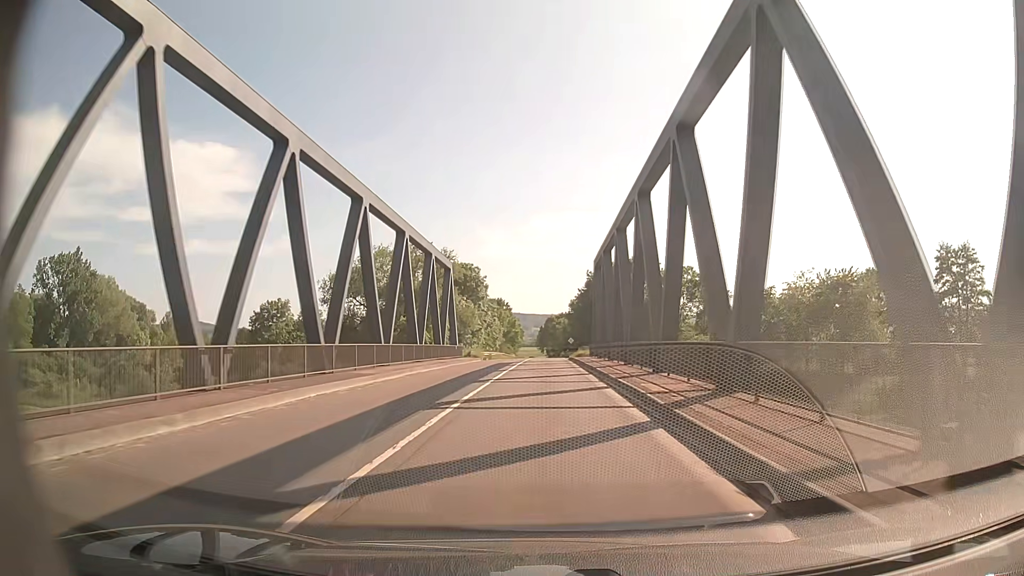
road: secondary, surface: asphalt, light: Day
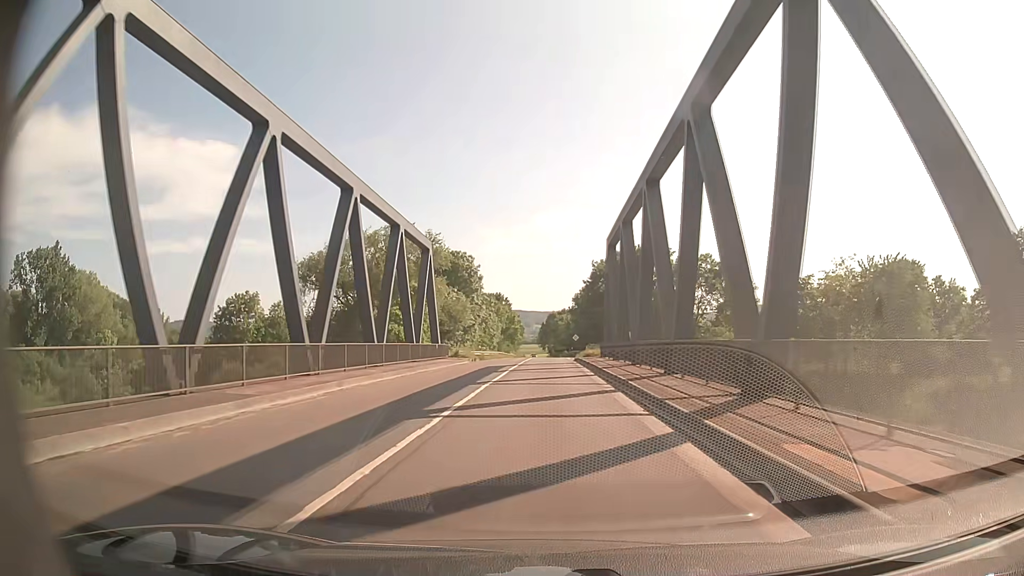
(0.0, +10.3) m; 0°
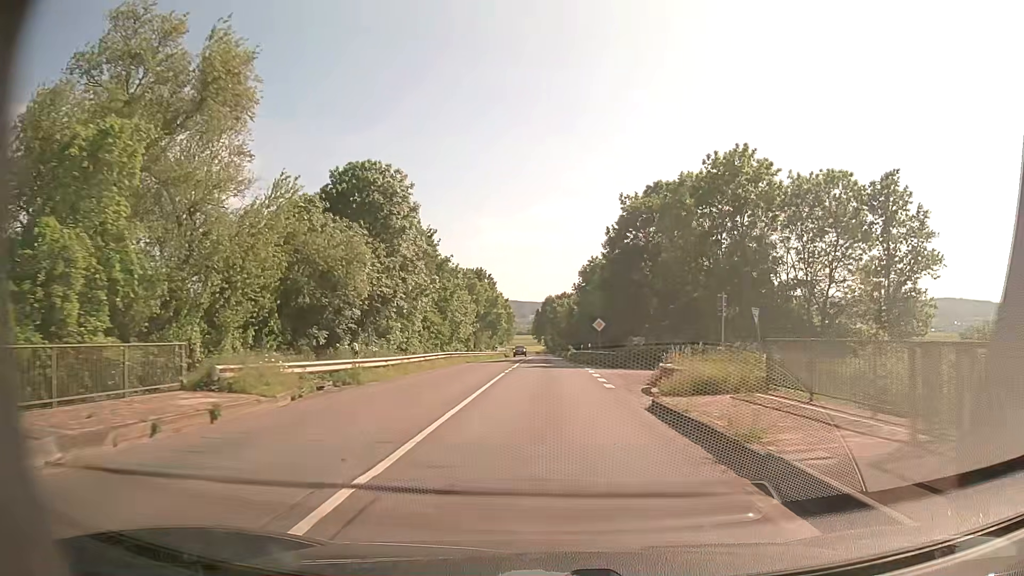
(+0.3, +41.1) m; +1°
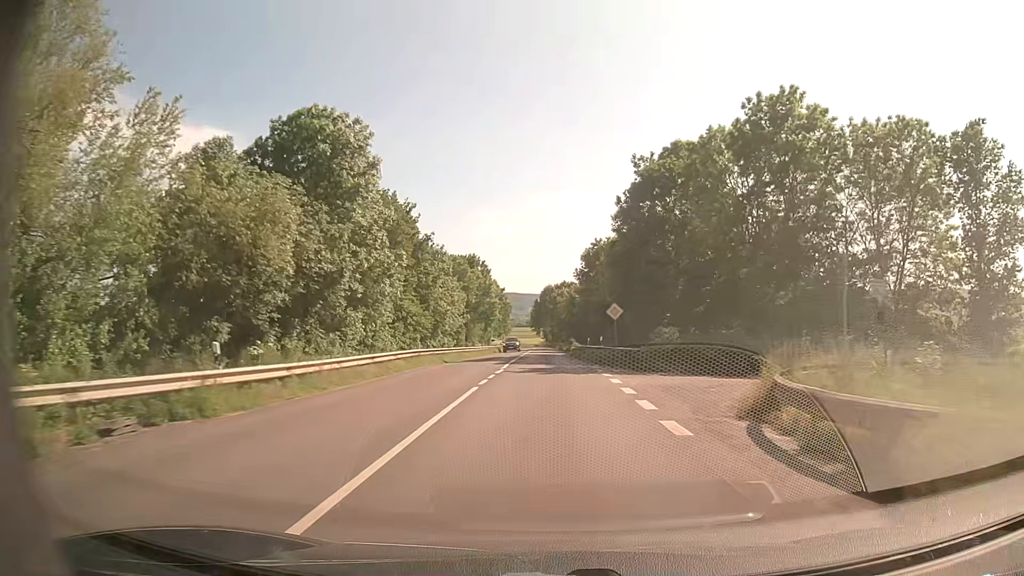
(0.0, +10.3) m; 0°
(0, +10) (0, +20) (0, +30) (0, +40) (0, +50) (0, +60) (0, +70) (0, +80) (0, +90) (0, +100) m
